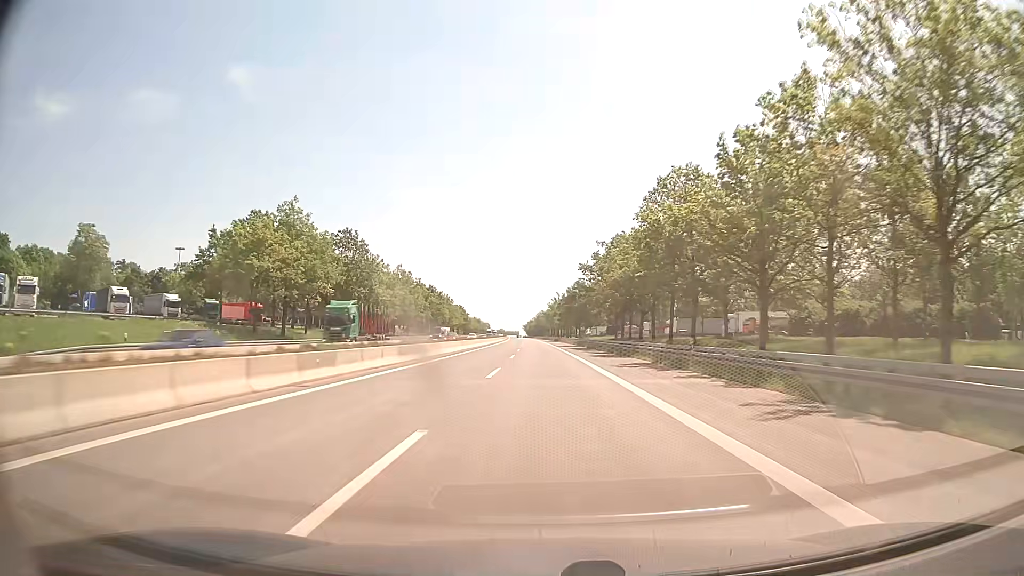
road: motorway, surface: concrete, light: Day
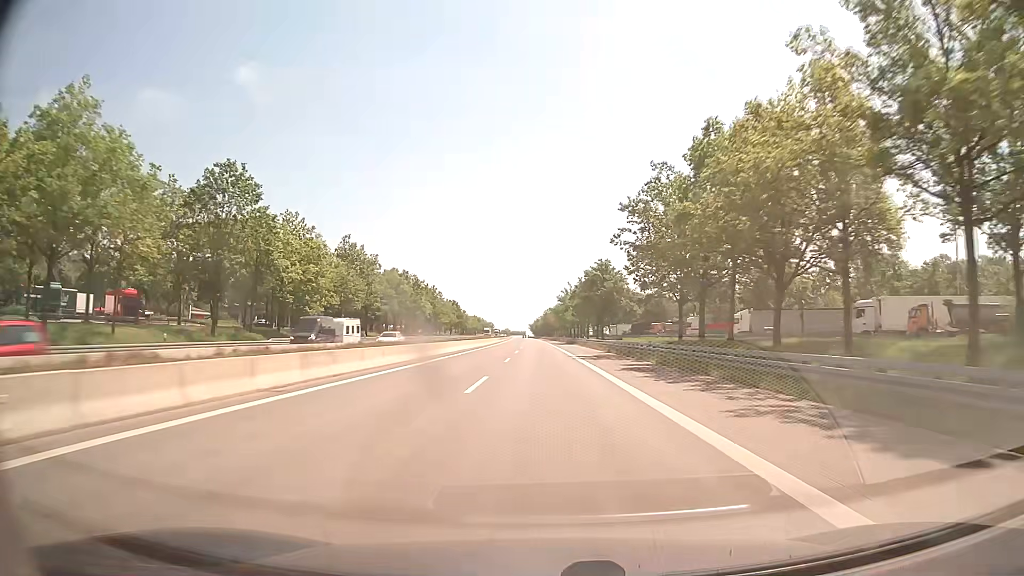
(-0.2, +41.7) m; -1°
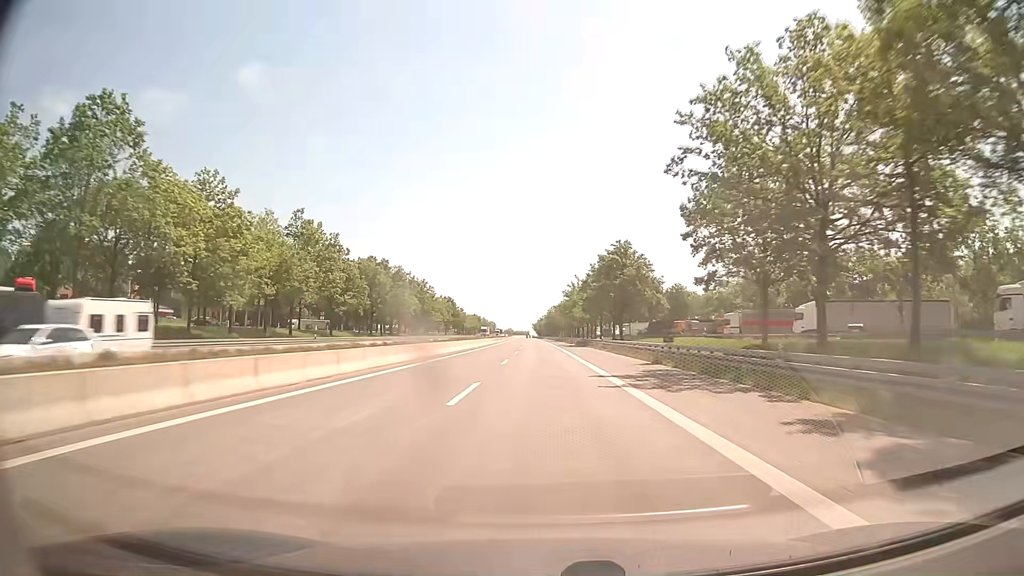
(0.0, +20.8) m; 0°
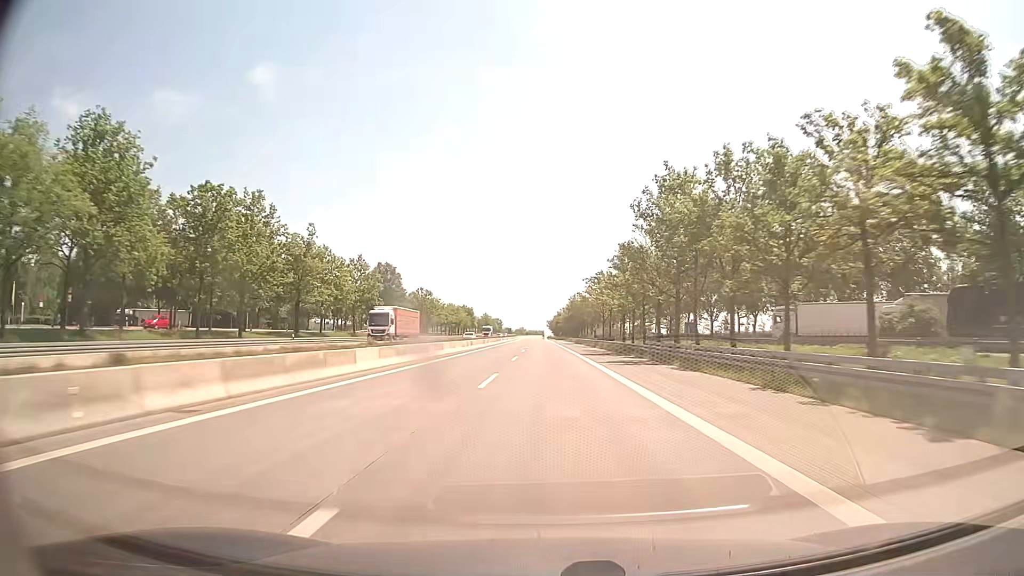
(-1.4, +103.9) m; -1°
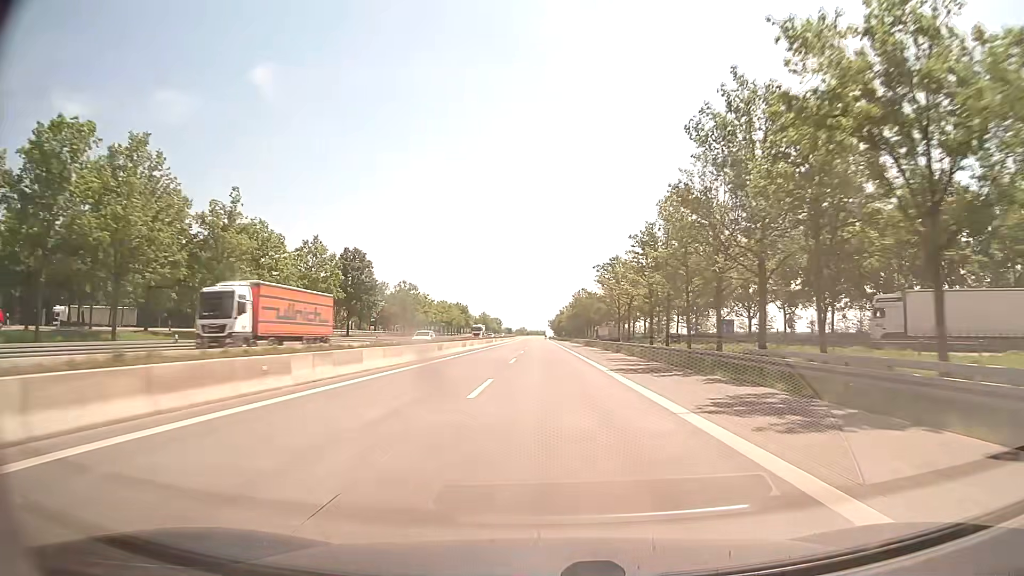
(-0.1, +20.7) m; 0°
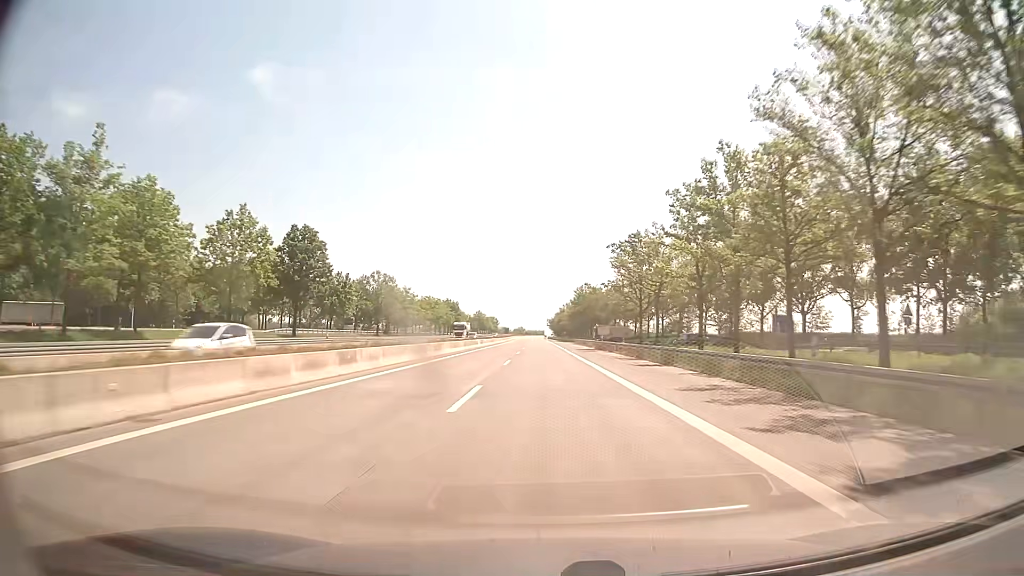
(0.0, +20.7) m; 0°
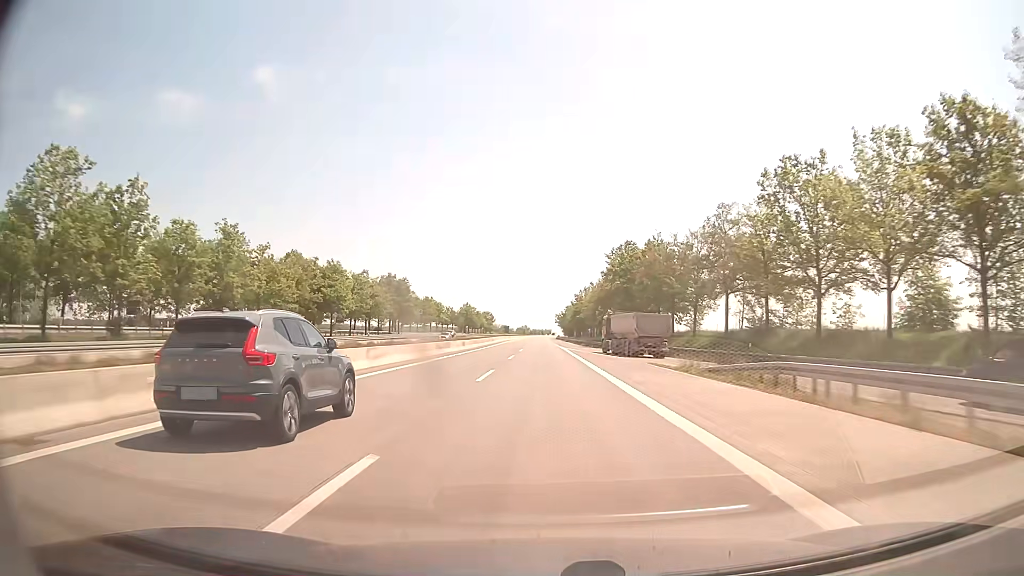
(-0.5, +82.7) m; -1°
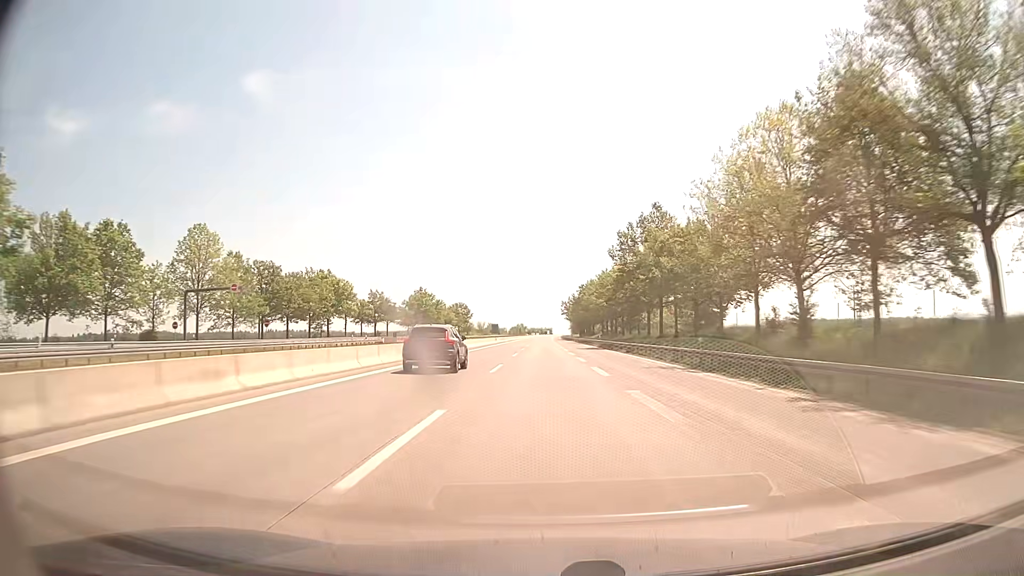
(-0.3, +103.3) m; 0°
(0, +10) (0, +20) (0, +30) (0, +40) (0, +50) (0, +60) (0, +70) (0, +80) (0, +90) (0, +100) m
